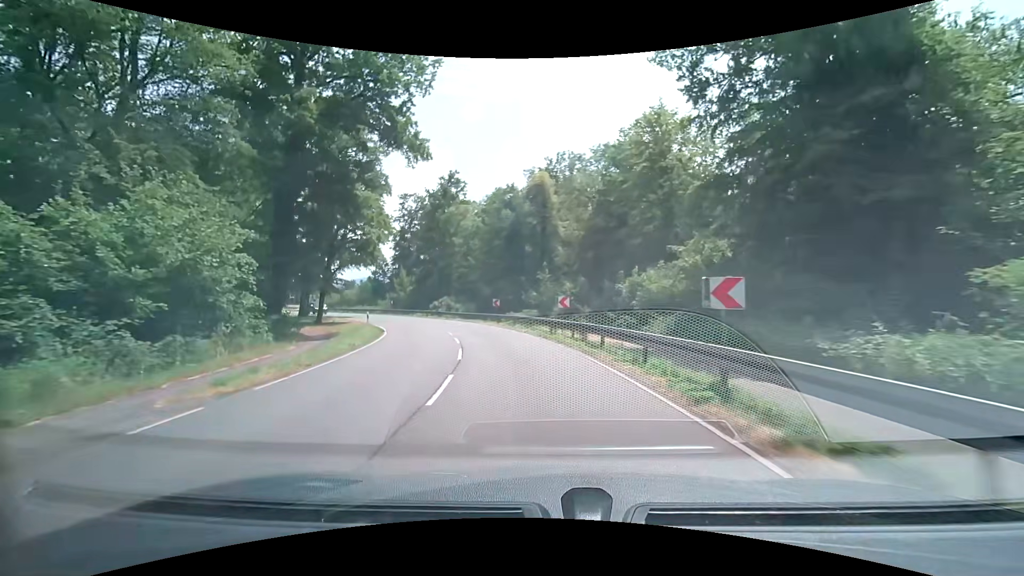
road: secondary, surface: asphalt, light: Day
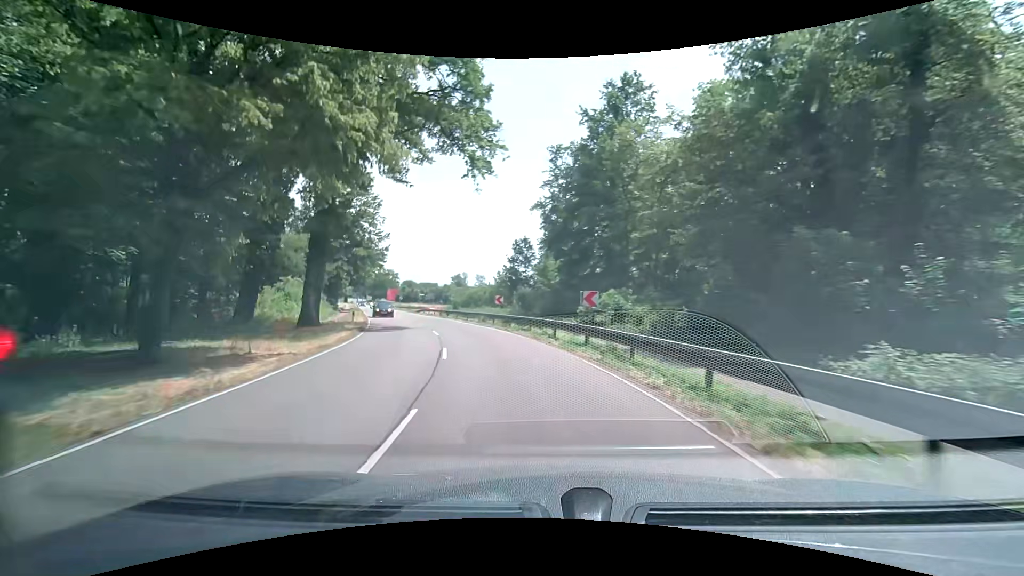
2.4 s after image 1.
(-5.4, +34.0) m; -20°
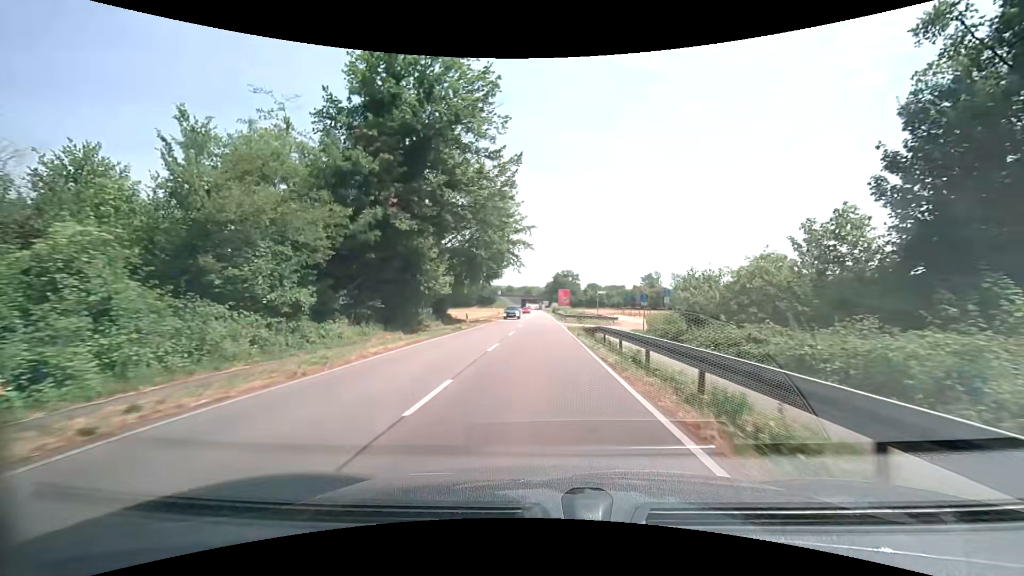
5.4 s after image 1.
(-8.3, +42.2) m; -21°
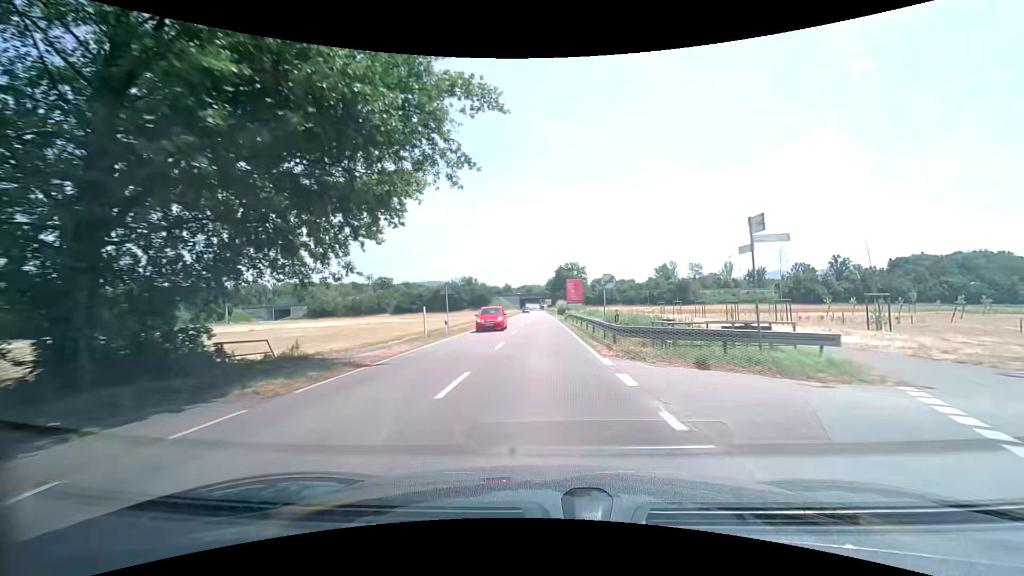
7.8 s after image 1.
(-0.6, +34.9) m; -1°
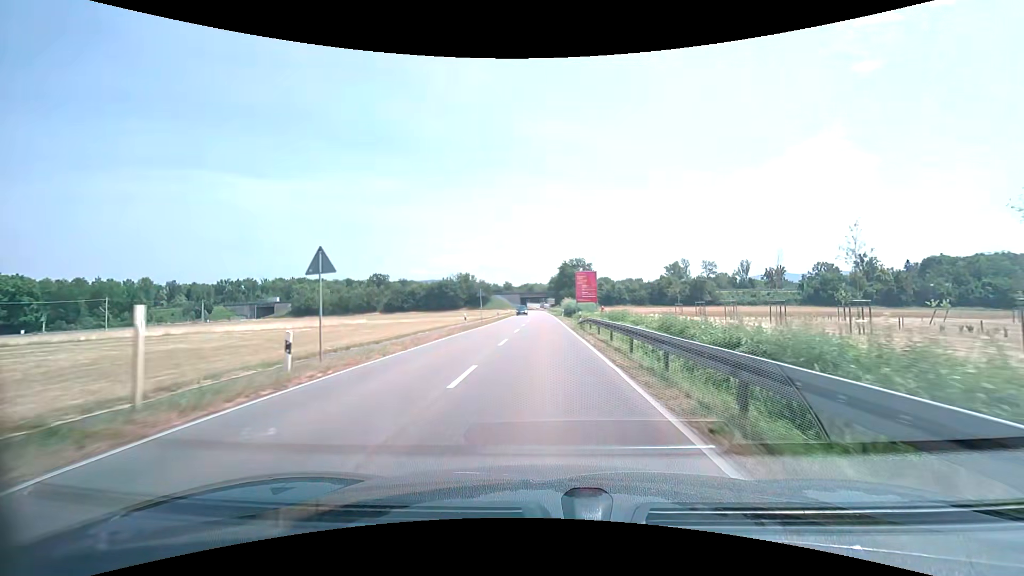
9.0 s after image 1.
(-0.1, +17.4) m; -1°
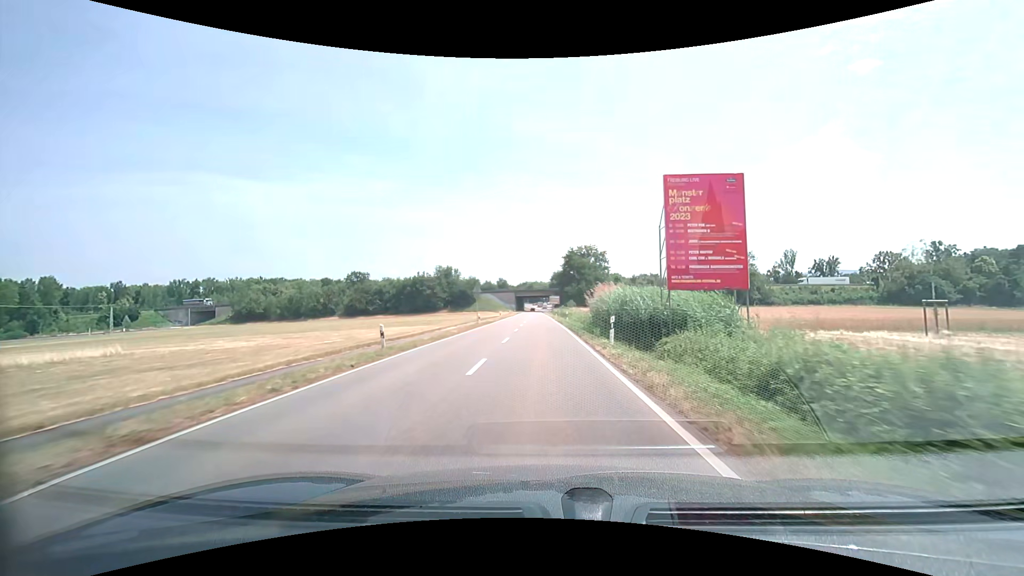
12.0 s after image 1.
(+0.2, +43.5) m; 0°
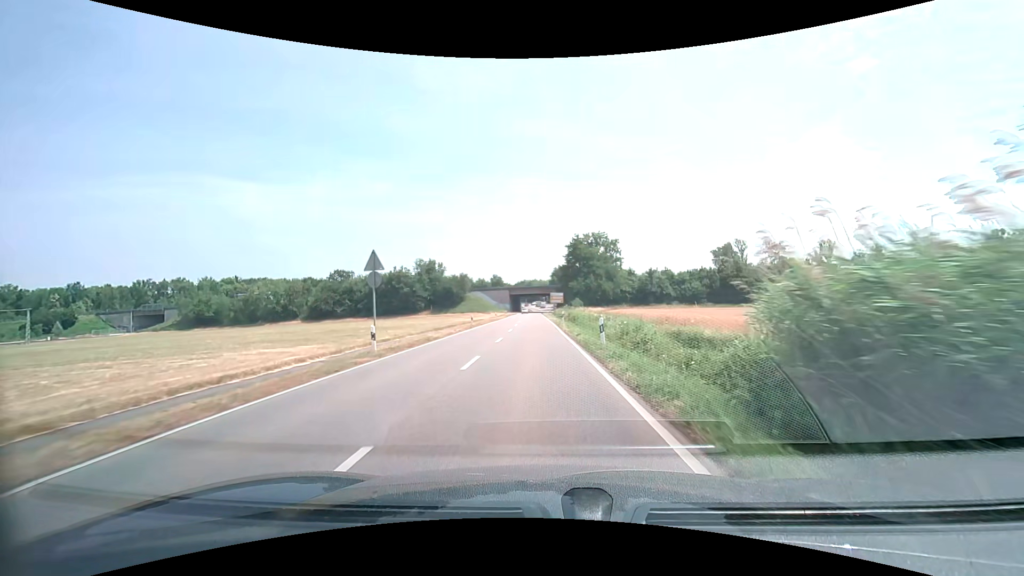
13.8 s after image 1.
(0.0, +26.1) m; 0°
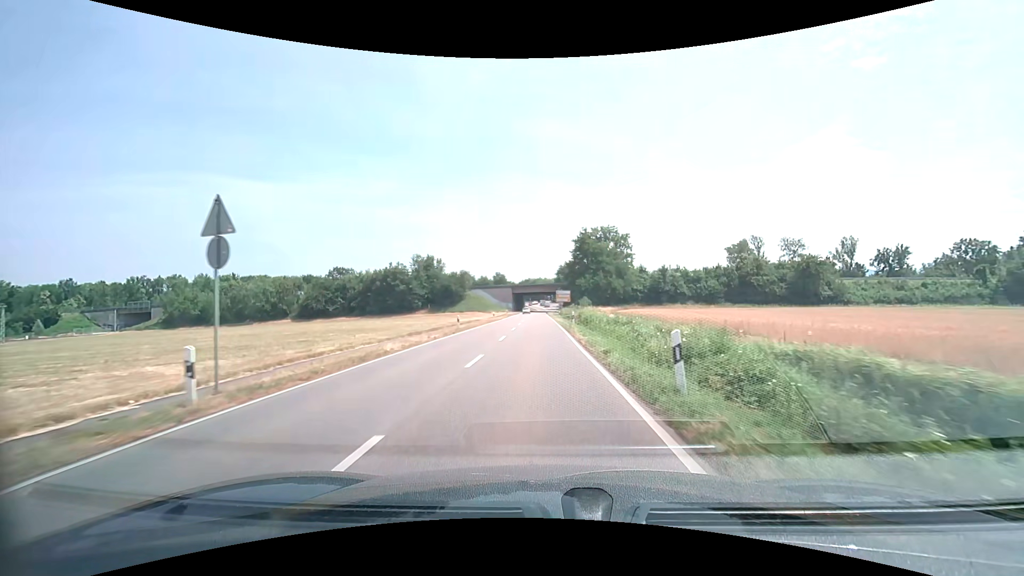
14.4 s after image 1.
(0.0, +8.7) m; 0°
(0, +10) (0, +20) (0, +30) (0, +40) (-1, +50) (-1, +60) (-1, +70) (-1, +80) (-1, +90) (-1, +100) m
